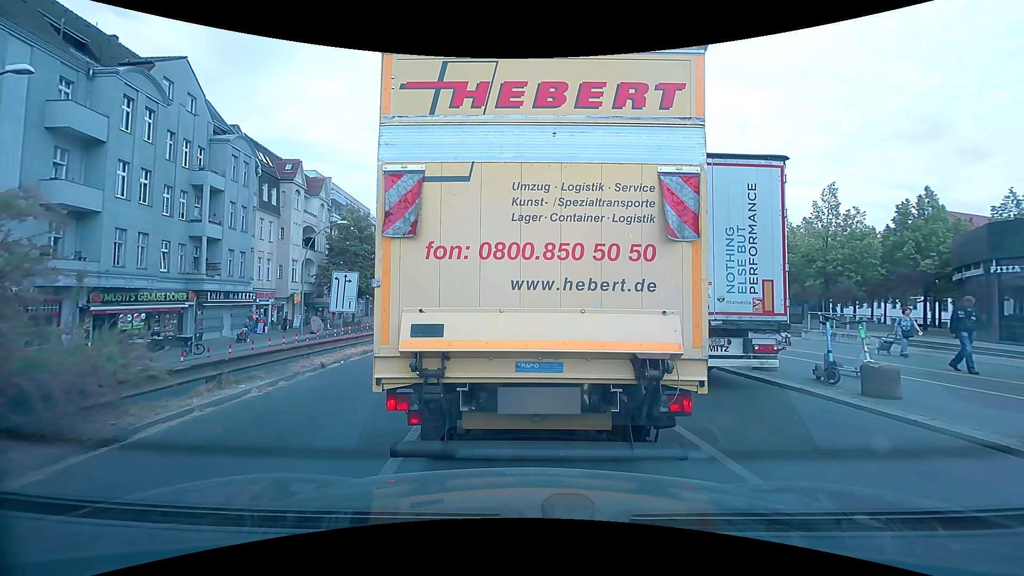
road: primary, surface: asphalt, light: Day
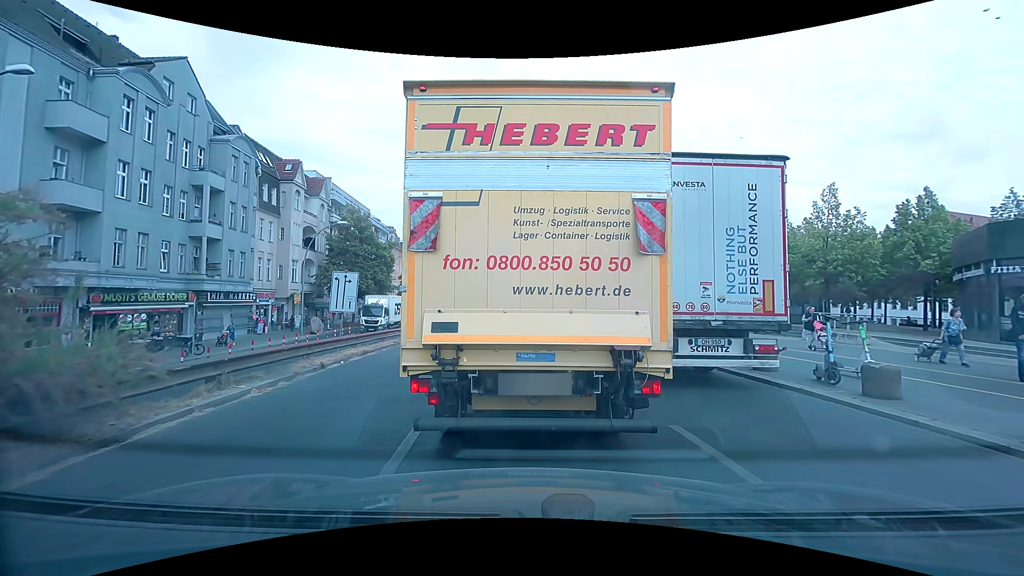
(0.0, 0.0) m; 0°
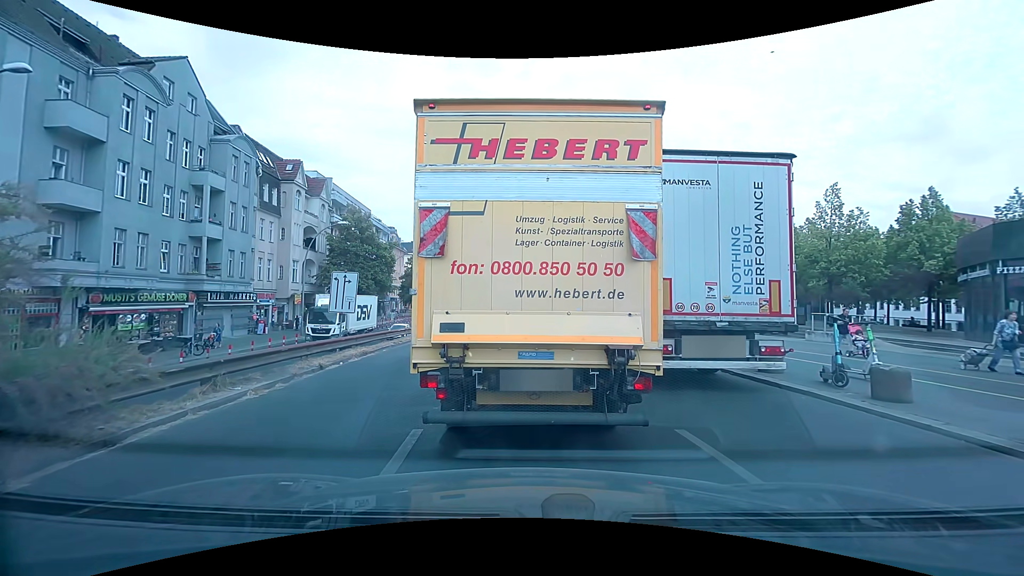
(0.0, +0.1) m; 0°
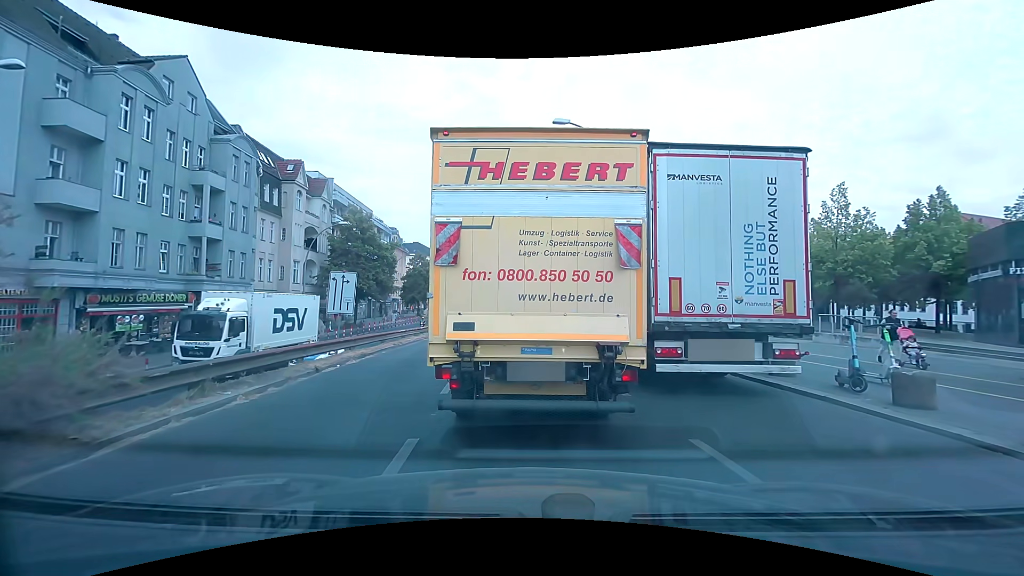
(0.0, +0.4) m; 0°
